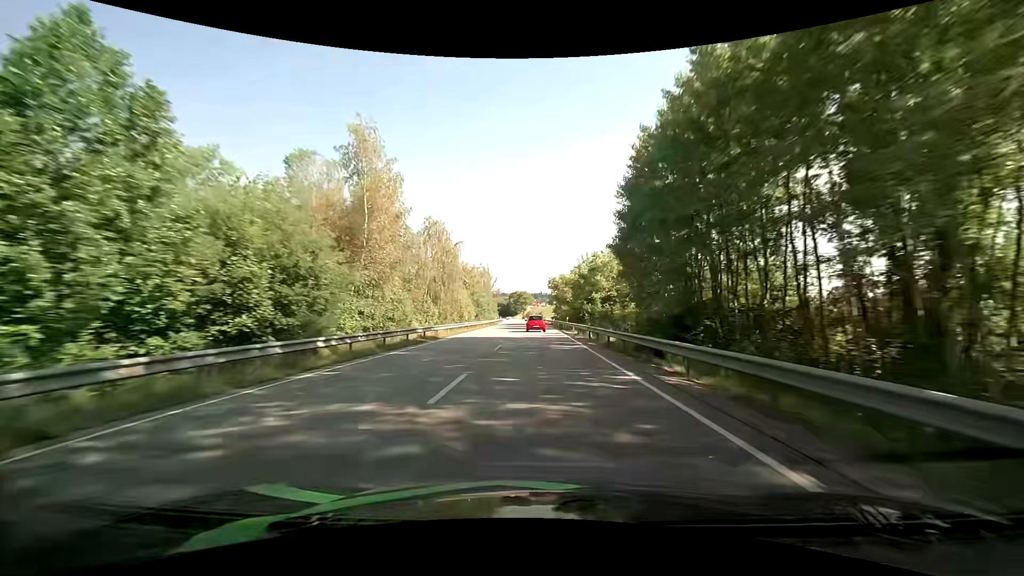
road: primary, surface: asphalt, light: Day
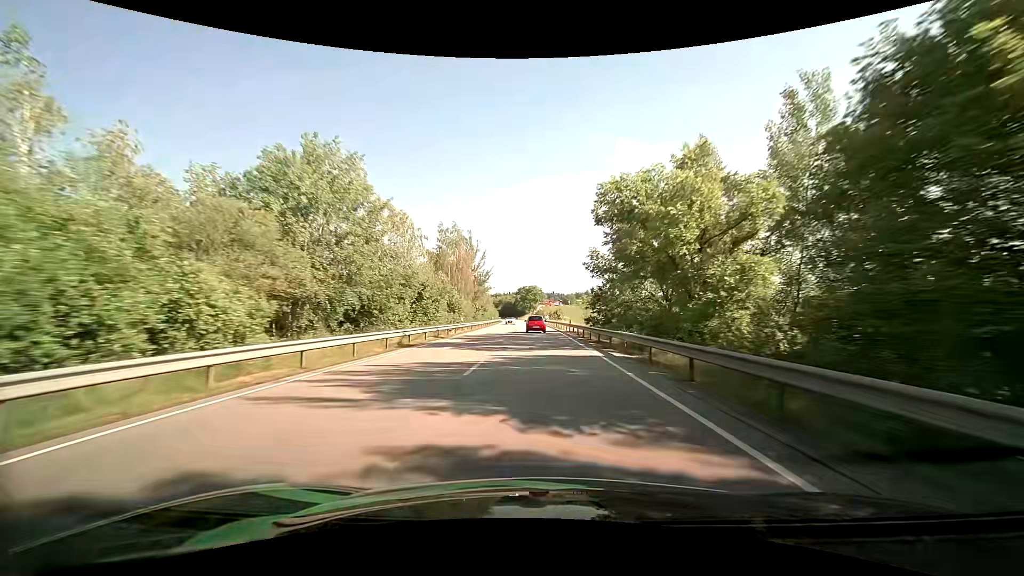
(-0.5, +56.2) m; -1°
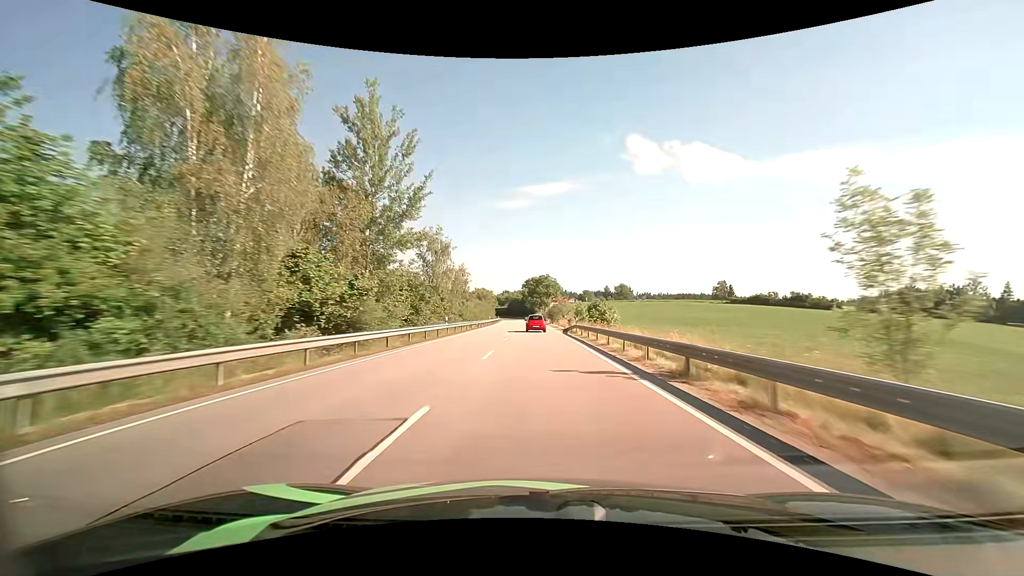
(-0.5, +56.0) m; -1°
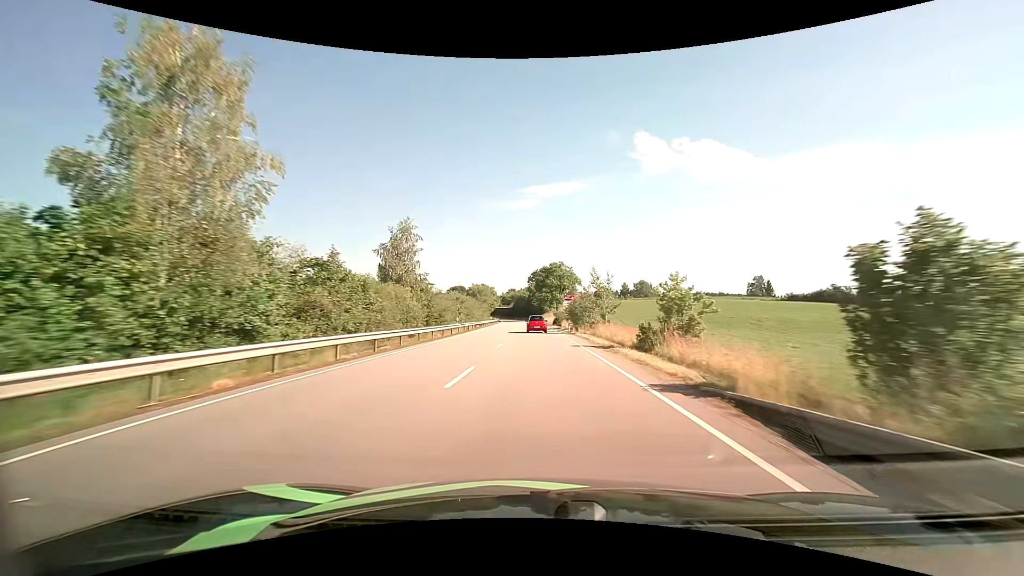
(-0.4, +42.0) m; -1°
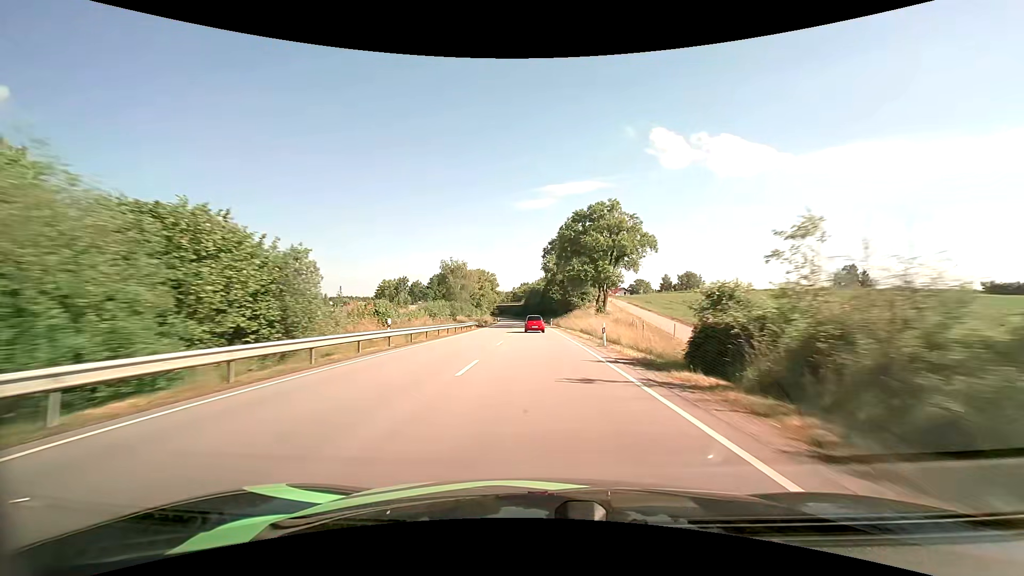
(-1.2, +70.3) m; -2°
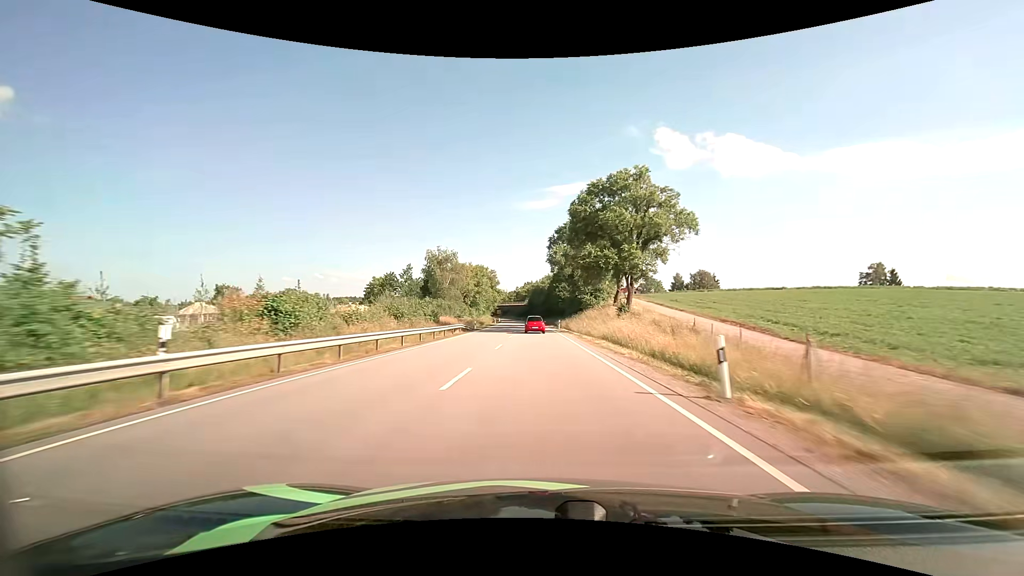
(-0.1, +14.1) m; -1°
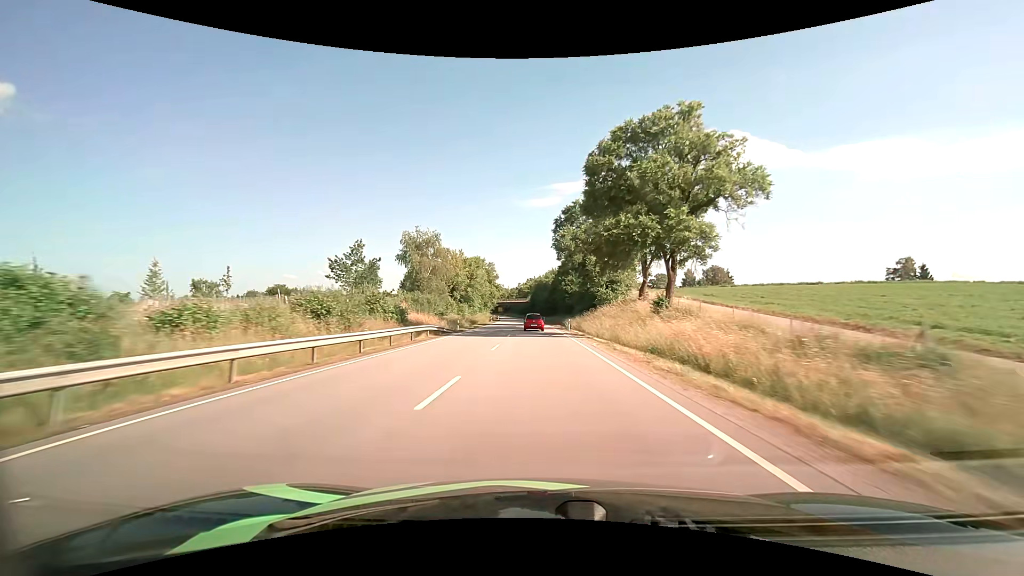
(0.0, +14.1) m; 0°
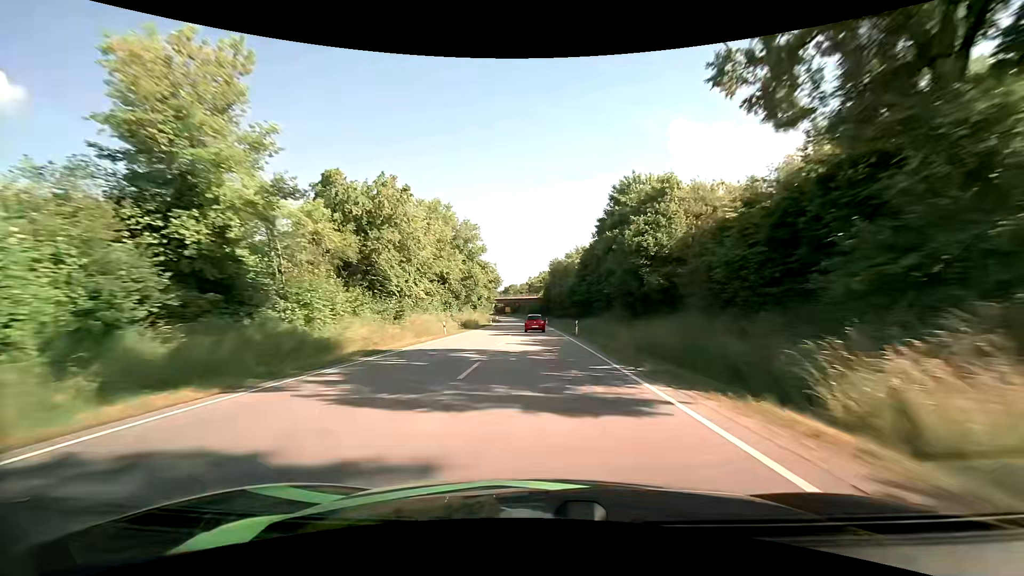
(-0.7, +56.4) m; -2°
(0, +10) (0, +20) (0, +30) (0, +40) (-1, +50) (-1, +60) (-1, +70) (-1, +80) (-2, +90) (-2, +100) m
